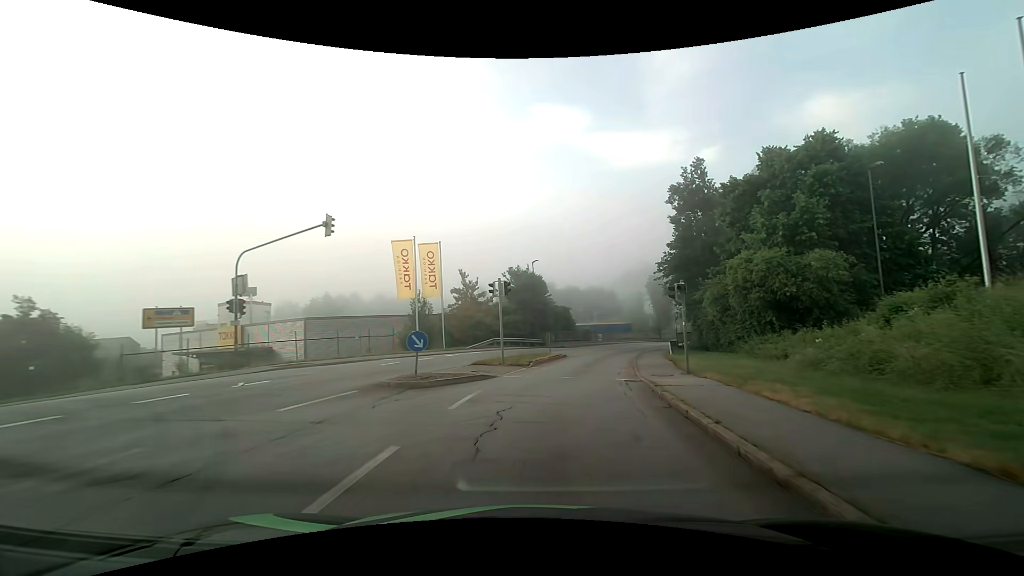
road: tertiary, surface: asphalt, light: Day
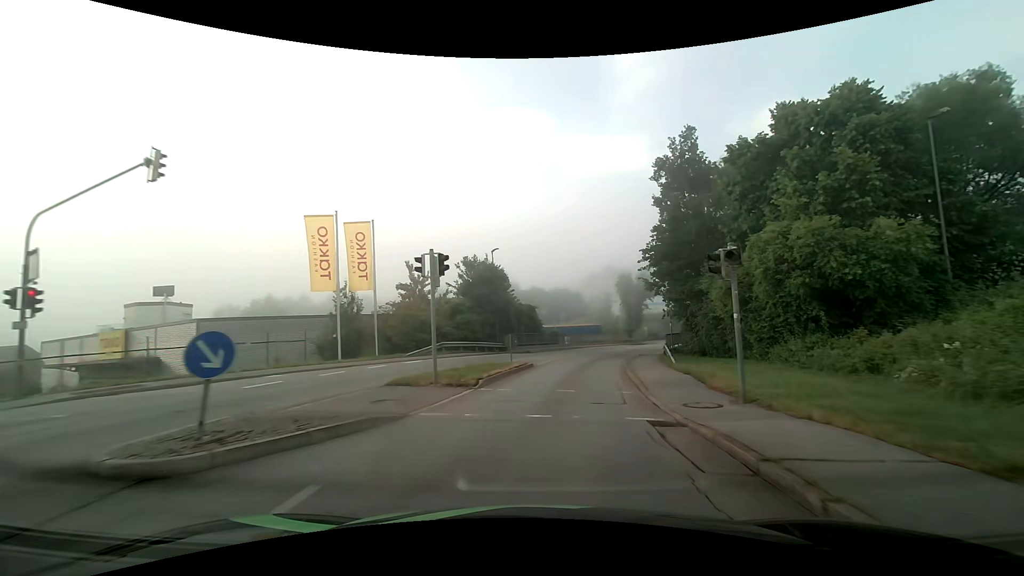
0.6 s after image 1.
(+0.3, +7.6) m; +4°
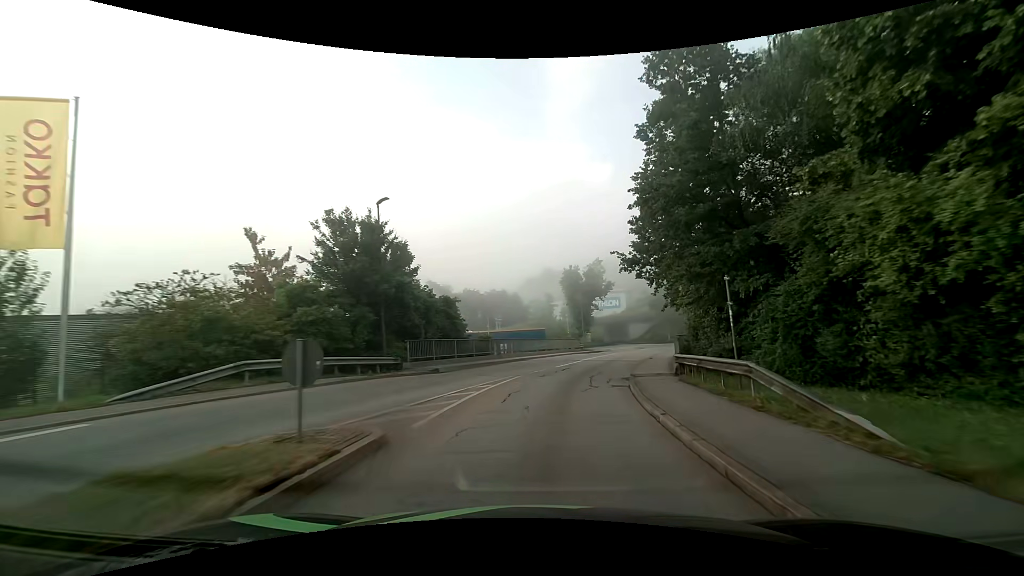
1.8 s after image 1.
(+1.0, +15.1) m; +7°
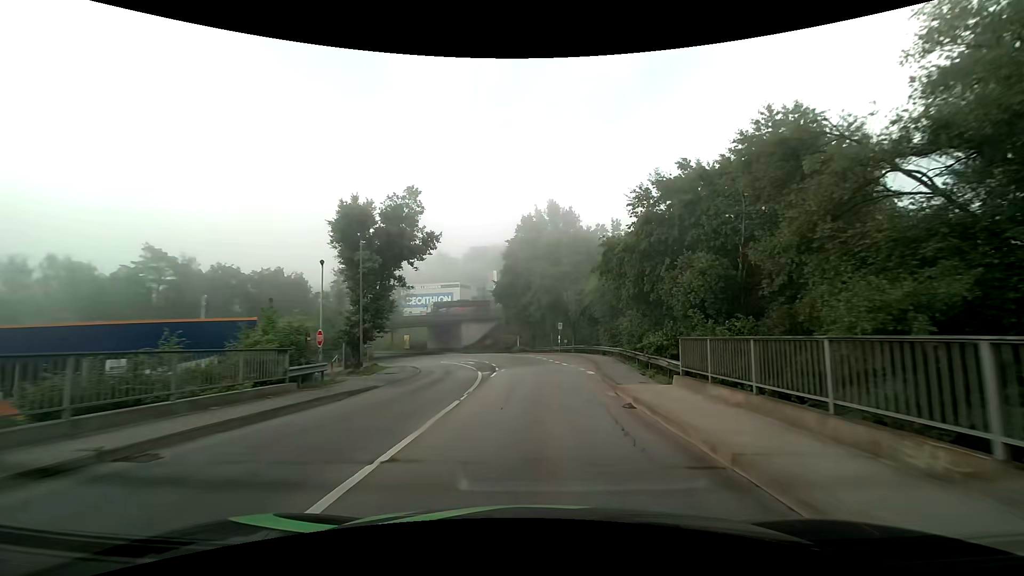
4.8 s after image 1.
(+6.7, +37.1) m; +19°
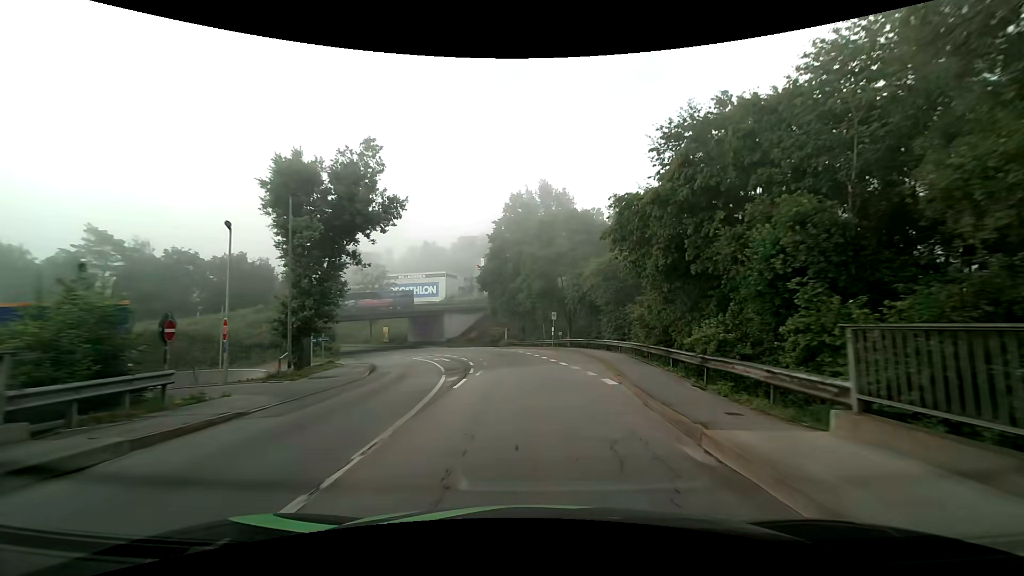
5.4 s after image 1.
(+0.1, +7.6) m; +1°
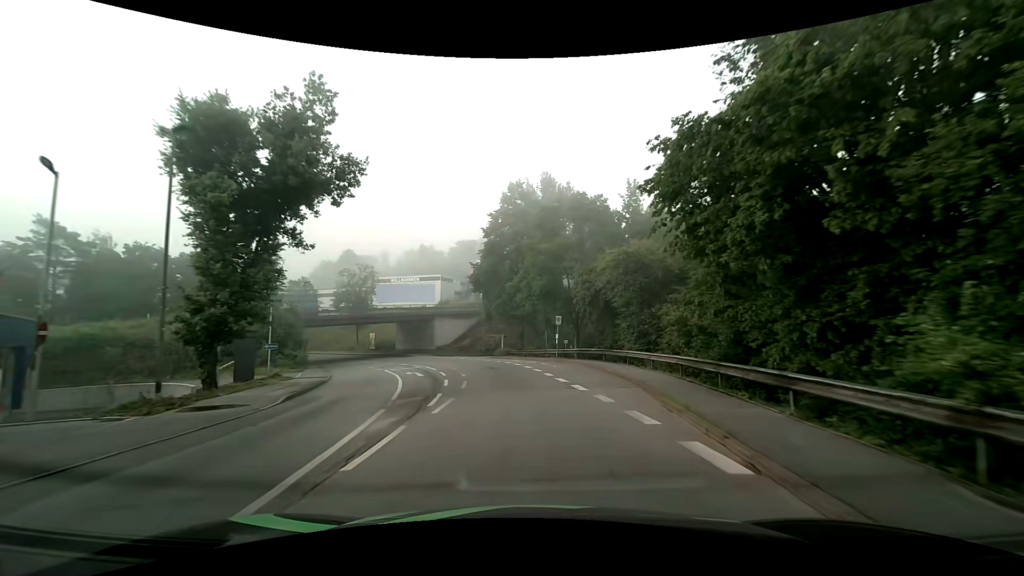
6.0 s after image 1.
(0.0, +7.7) m; 0°
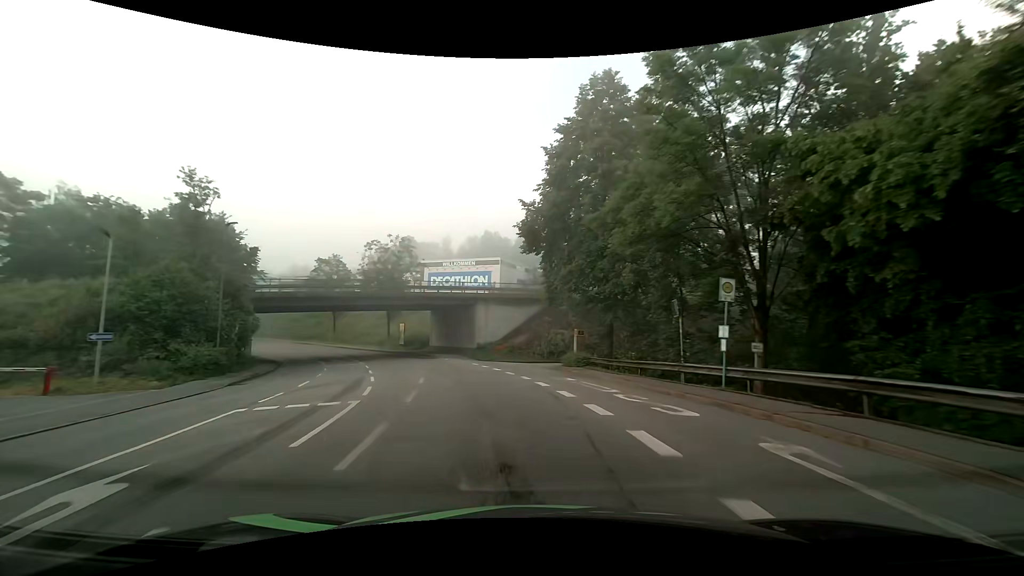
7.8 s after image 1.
(-0.9, +22.9) m; -7°
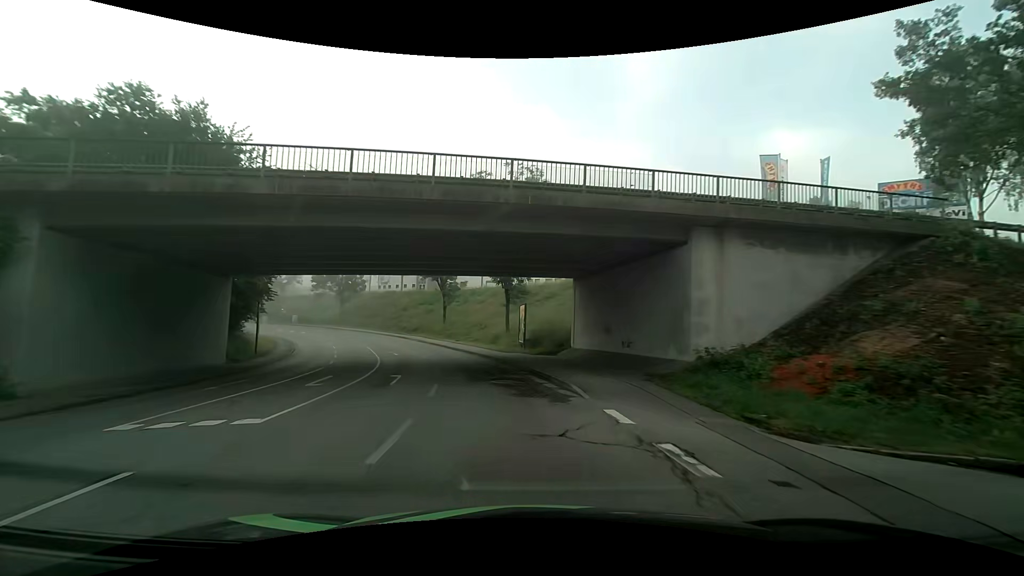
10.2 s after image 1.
(-4.9, +30.0) m; -18°
(0, +10) (-2, +20) (-3, +30) (-6, +39) (-10, +49) (-15, +57) (-20, +66) (-27, +73) (-34, +80) (-42, +86) m
